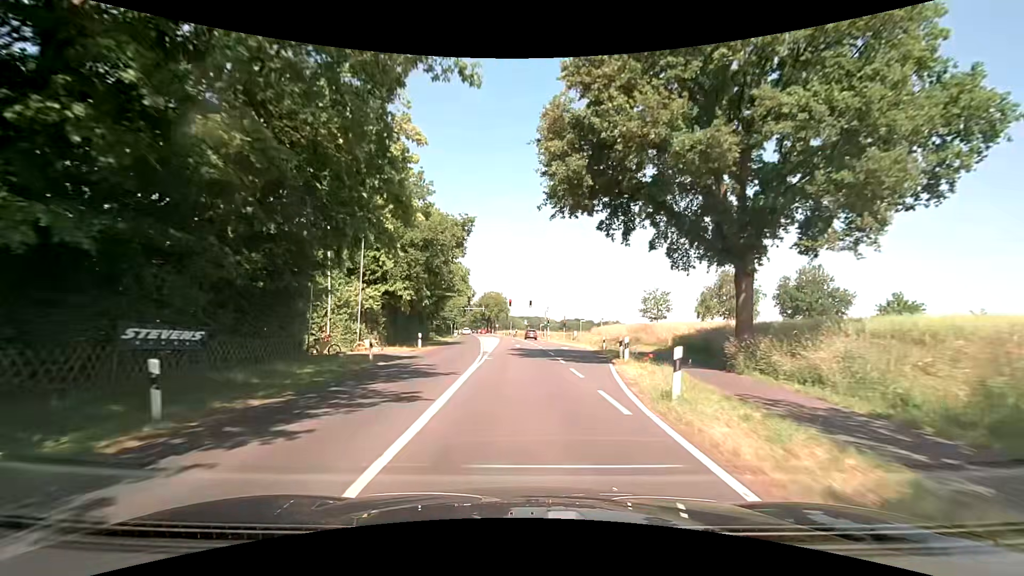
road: secondary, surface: asphalt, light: Day
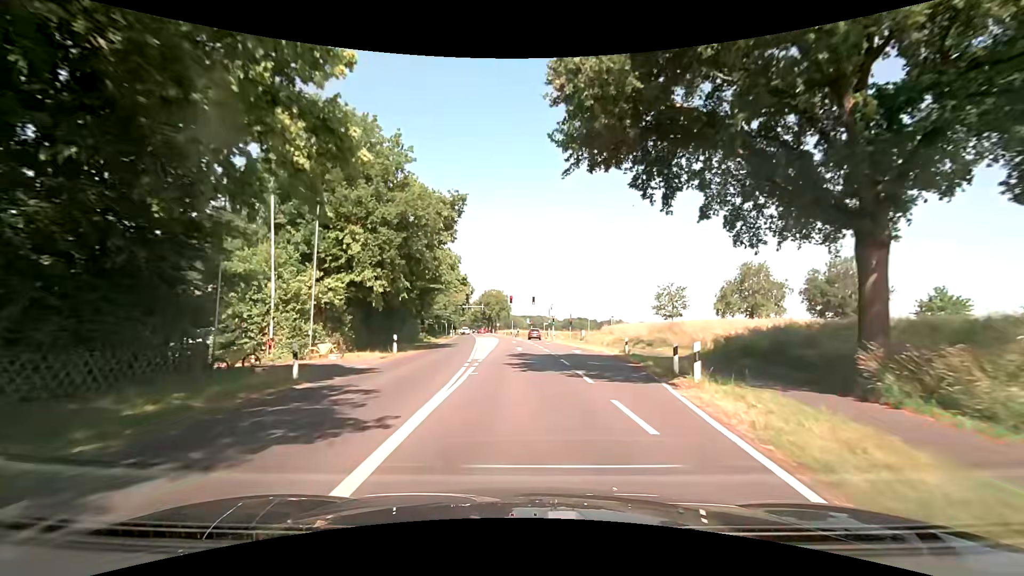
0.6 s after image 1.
(0.0, +7.5) m; 0°
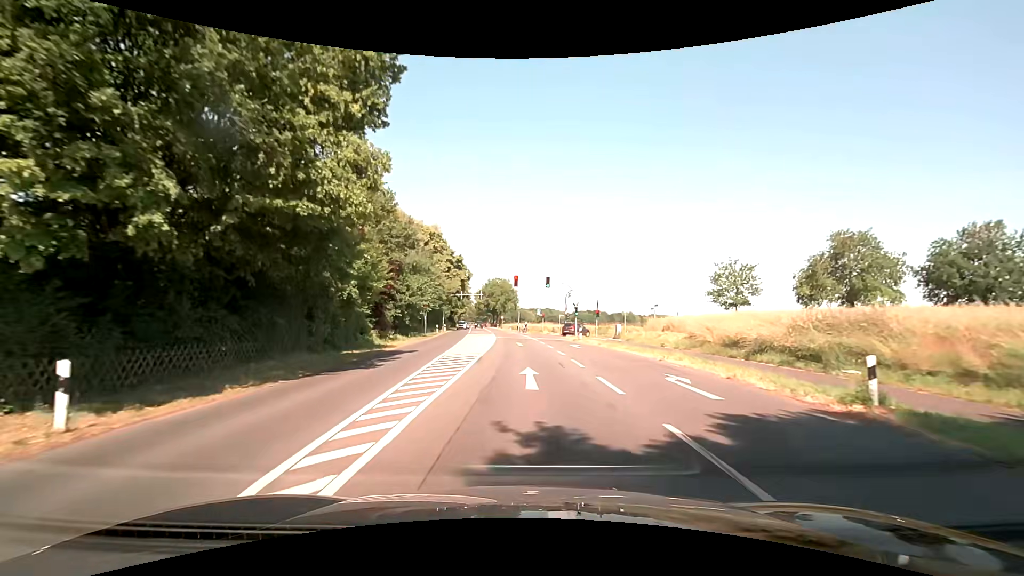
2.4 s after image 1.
(-0.2, +20.6) m; -2°
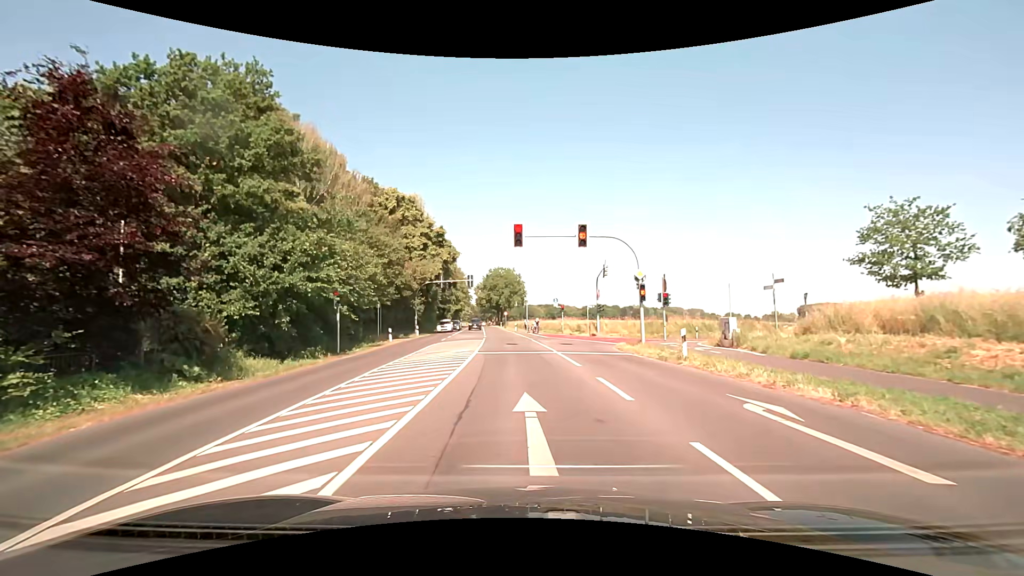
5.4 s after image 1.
(+0.1, +24.9) m; 0°
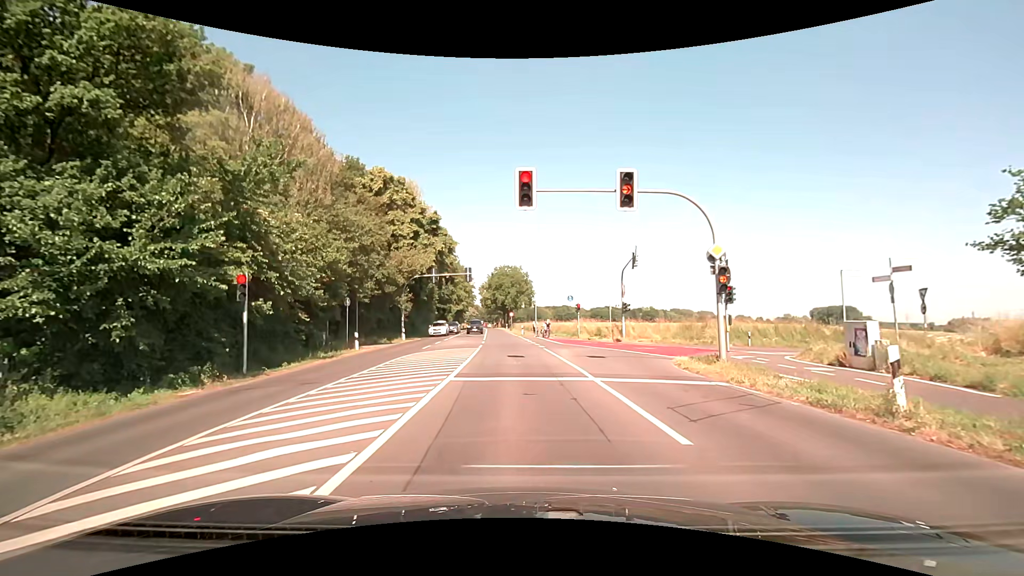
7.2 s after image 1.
(0.0, +8.8) m; -1°
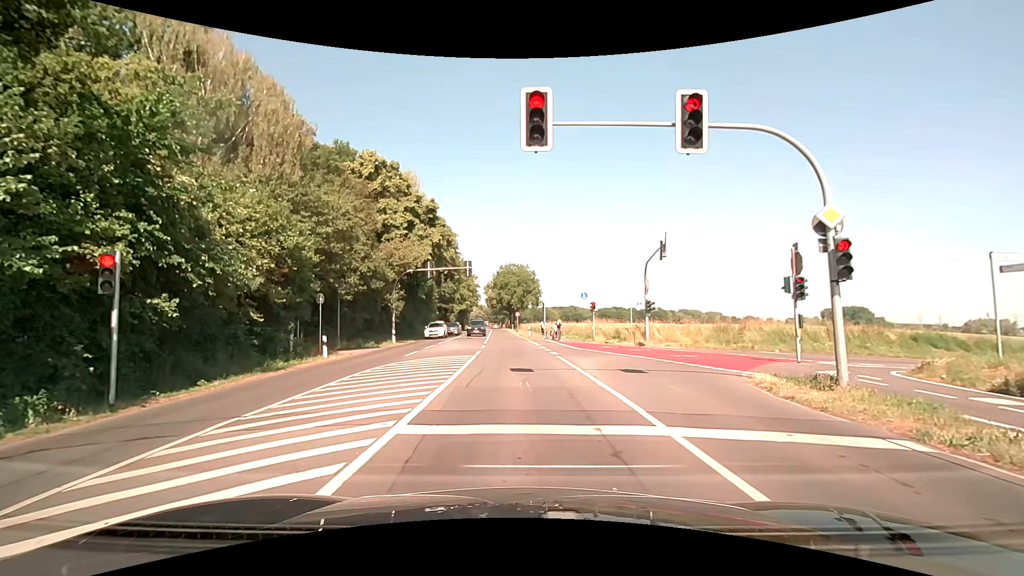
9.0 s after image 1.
(0.0, +5.3) m; -1°
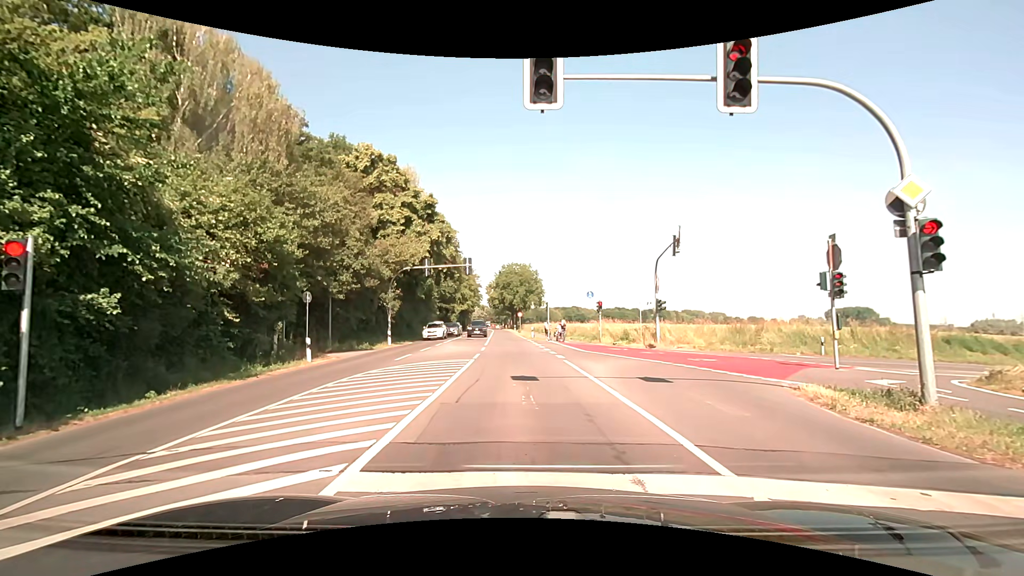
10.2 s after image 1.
(0.0, +1.9) m; 0°
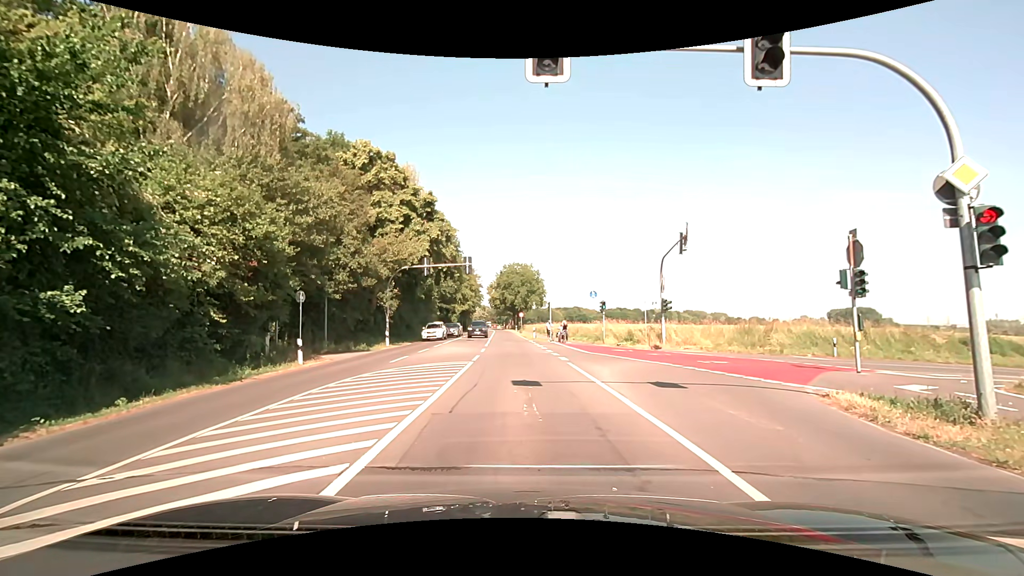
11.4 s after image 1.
(0.0, +0.9) m; 0°
(0, +10) (-1, +20) (-1, +30) (-1, +40) (-2, +50) (-3, +60) (-4, +70) (-4, +80) (-5, +90) (-6, +100) m
